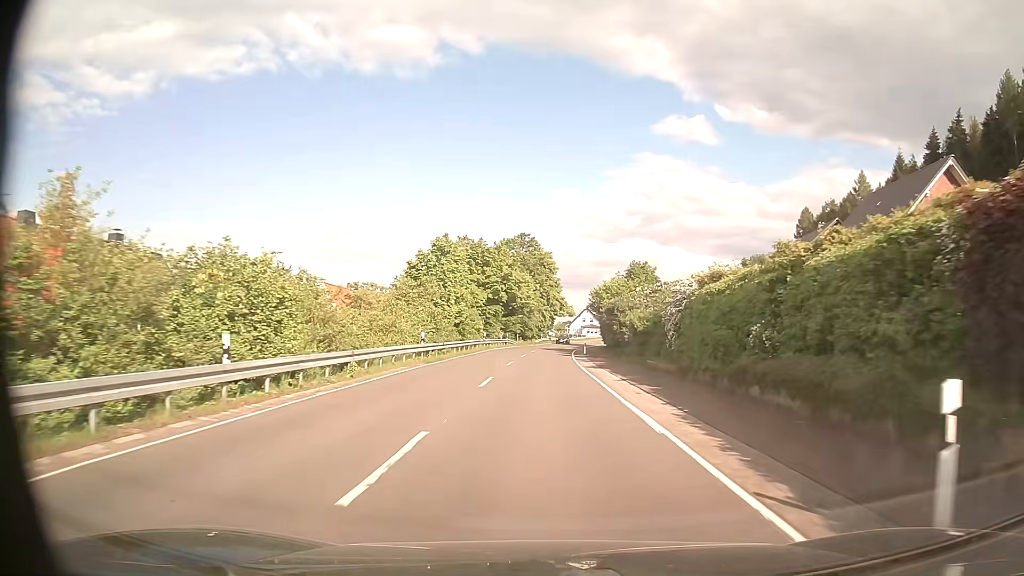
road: secondary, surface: asphalt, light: Day
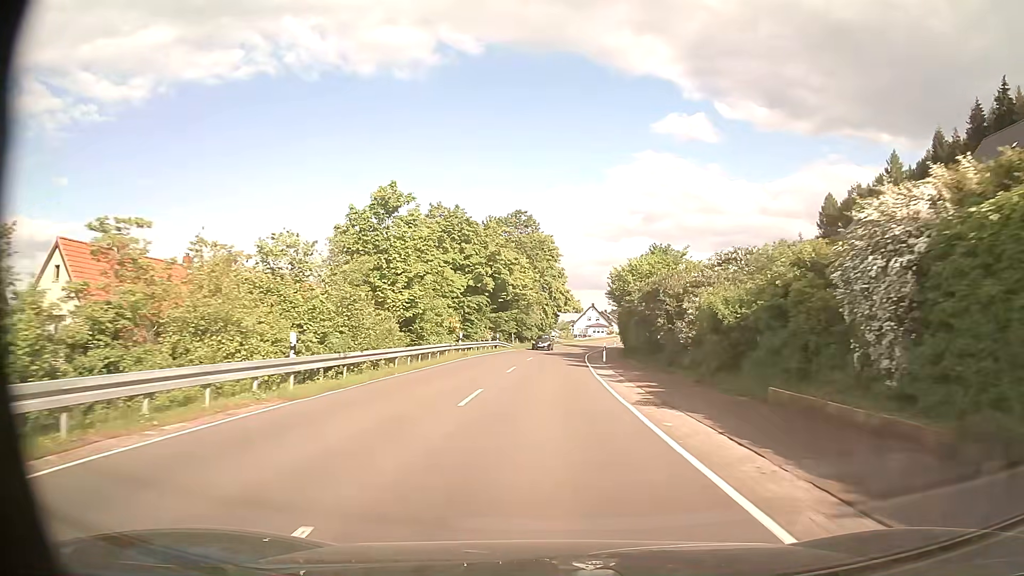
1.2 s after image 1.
(0.0, +16.7) m; 0°
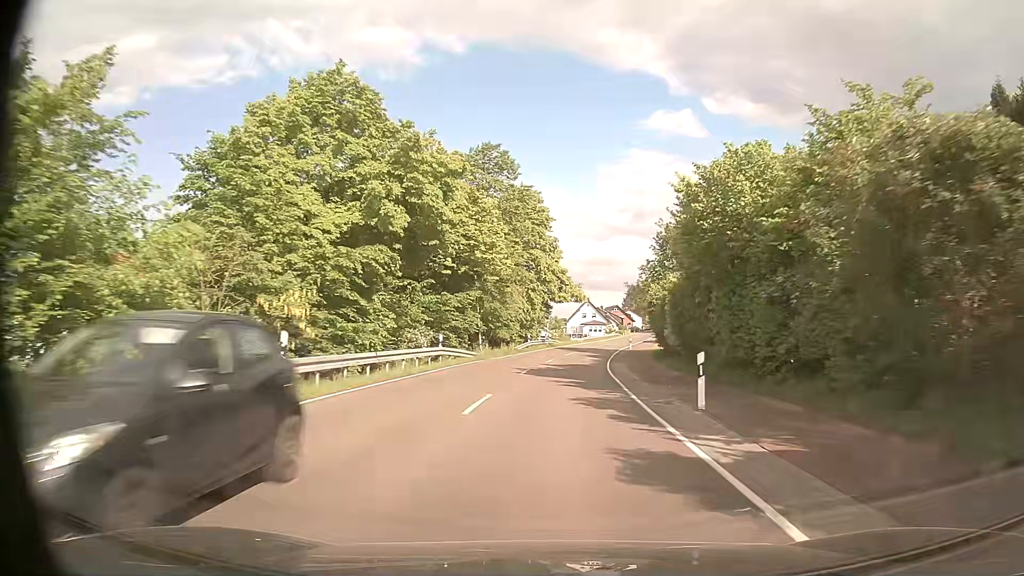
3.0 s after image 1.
(+0.2, +25.6) m; +1°
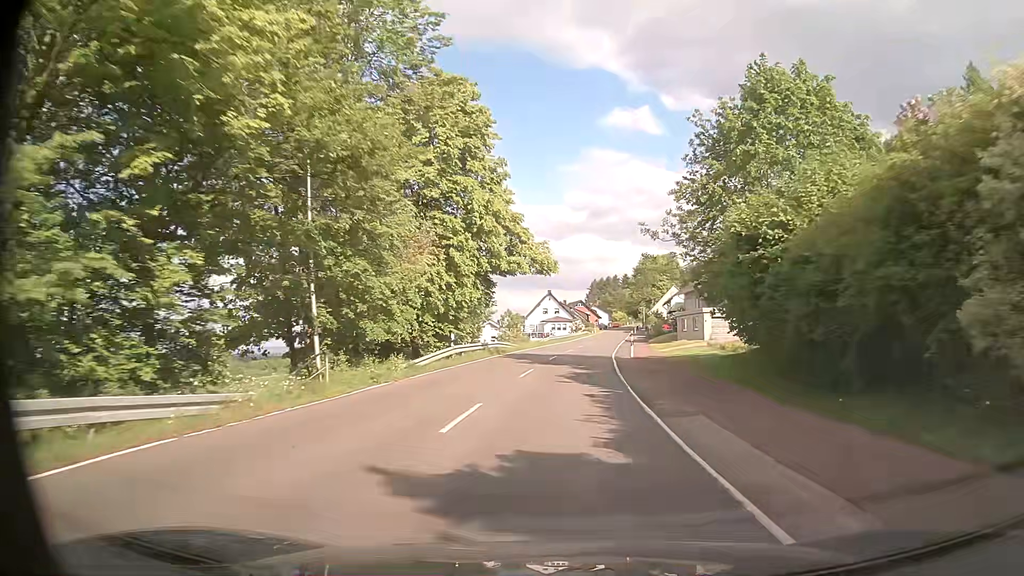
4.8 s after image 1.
(+0.8, +26.0) m; +3°
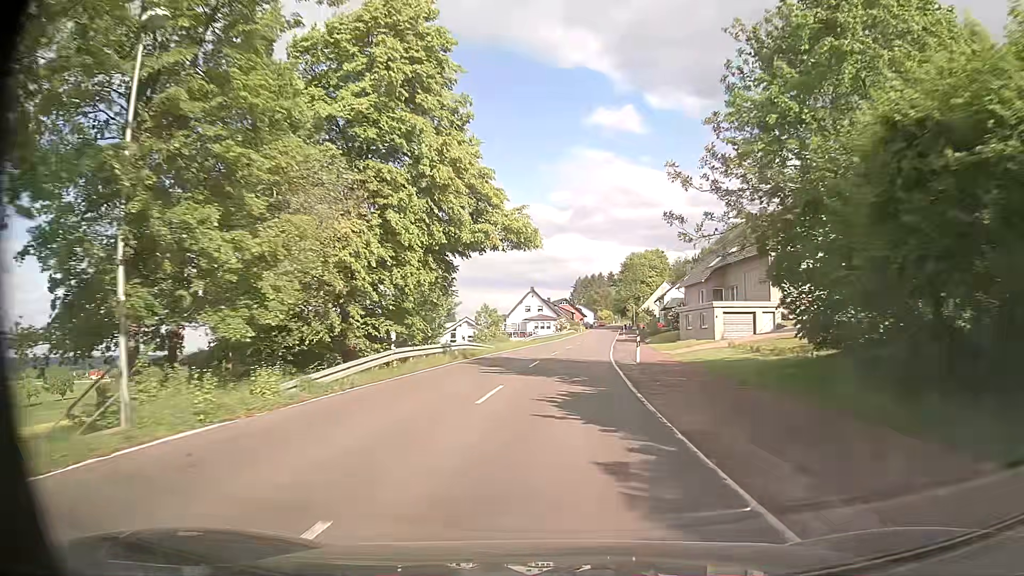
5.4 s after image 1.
(+0.1, +8.7) m; +1°
(0, +10) (+1, +20) (+1, +30) (+2, +40) (+3, +50) (+4, +60) (+5, +70) (+6, +80) (+7, +90) (+9, +100) m
